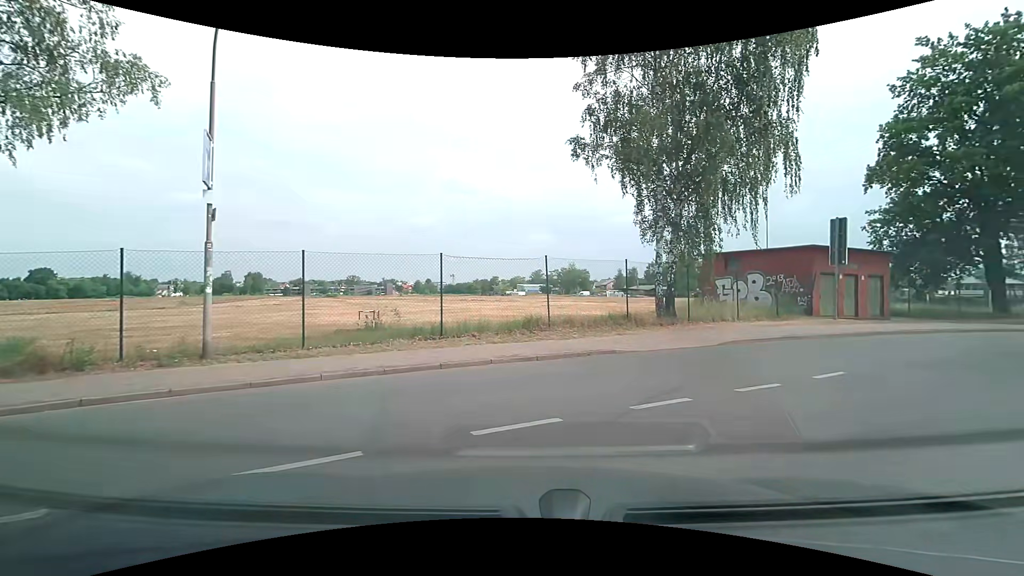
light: Day
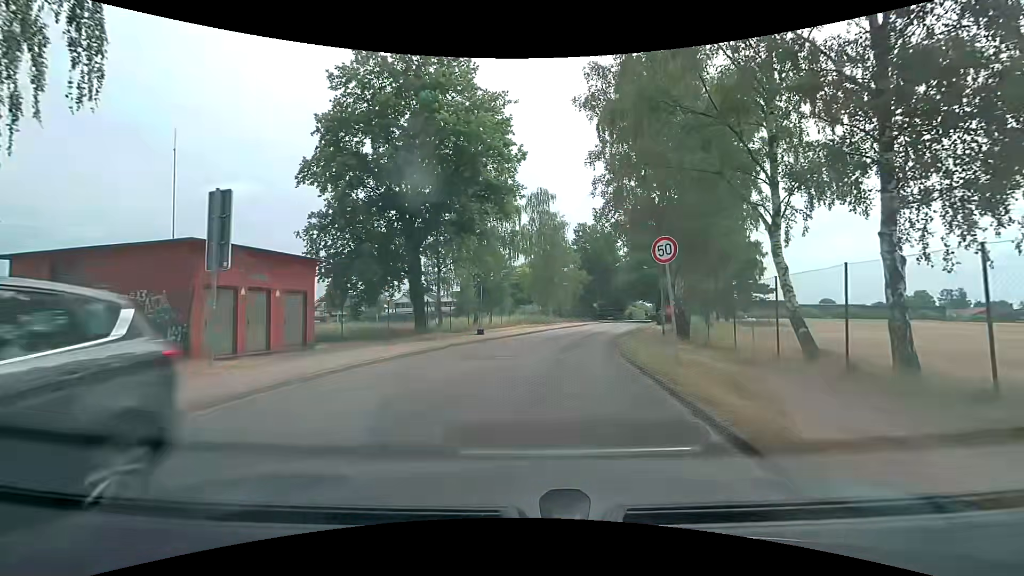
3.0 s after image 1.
(+6.6, +9.6) m; +55°
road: unclassified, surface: asphalt
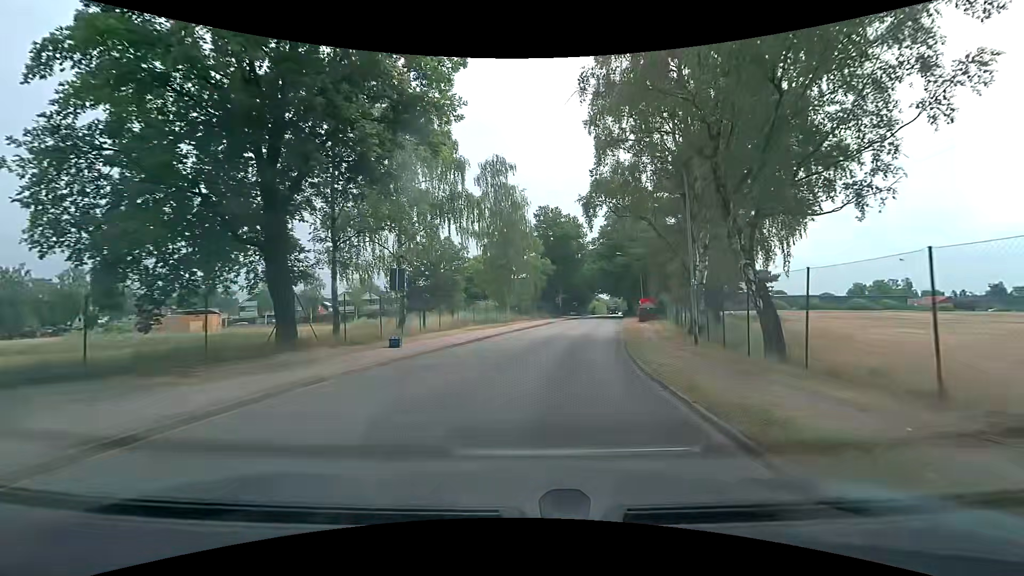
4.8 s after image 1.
(+0.4, +12.3) m; +5°
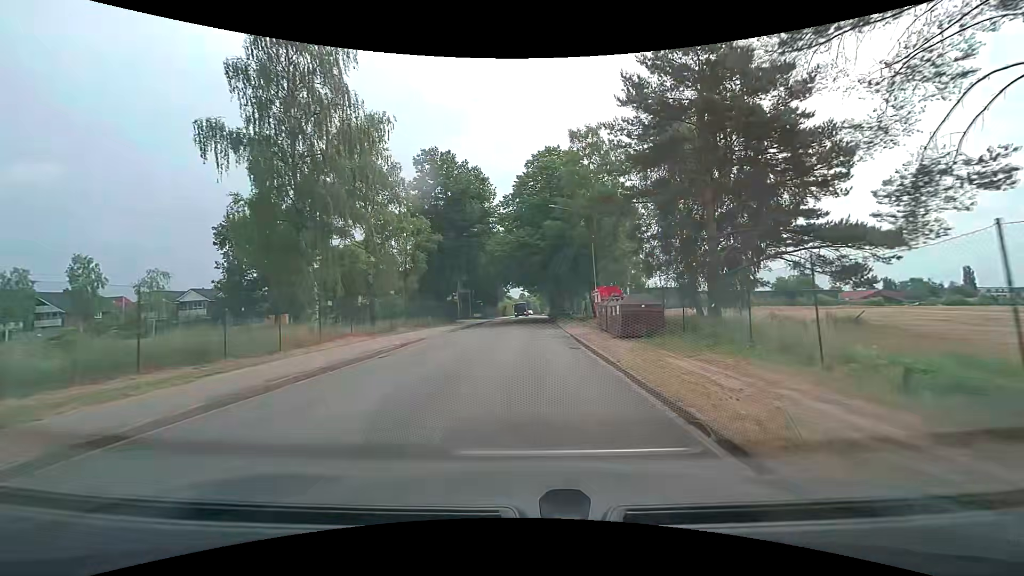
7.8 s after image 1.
(+3.2, +28.2) m; +11°
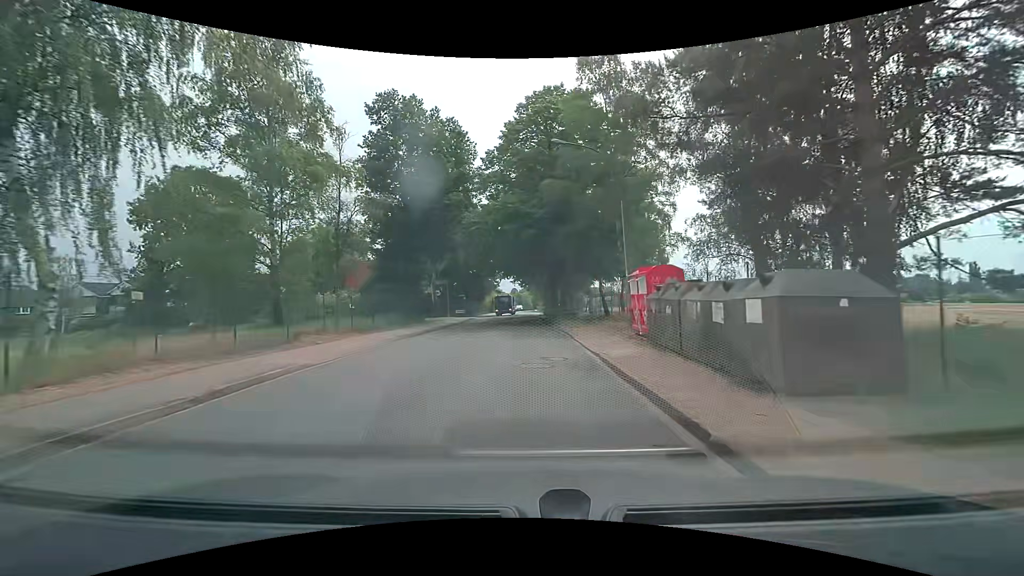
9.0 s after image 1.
(0.0, +11.9) m; 0°
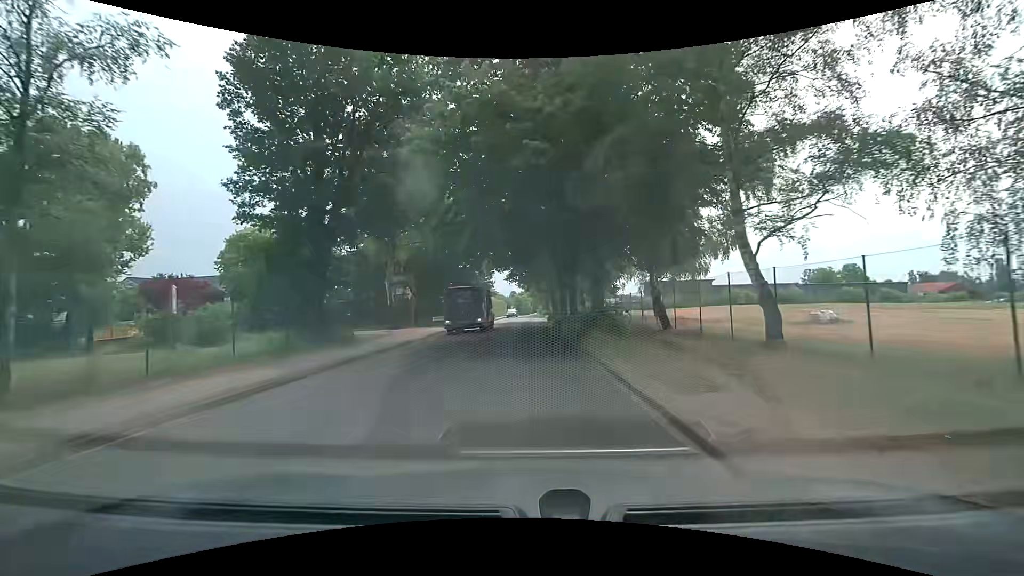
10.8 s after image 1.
(+0.2, +15.9) m; +1°
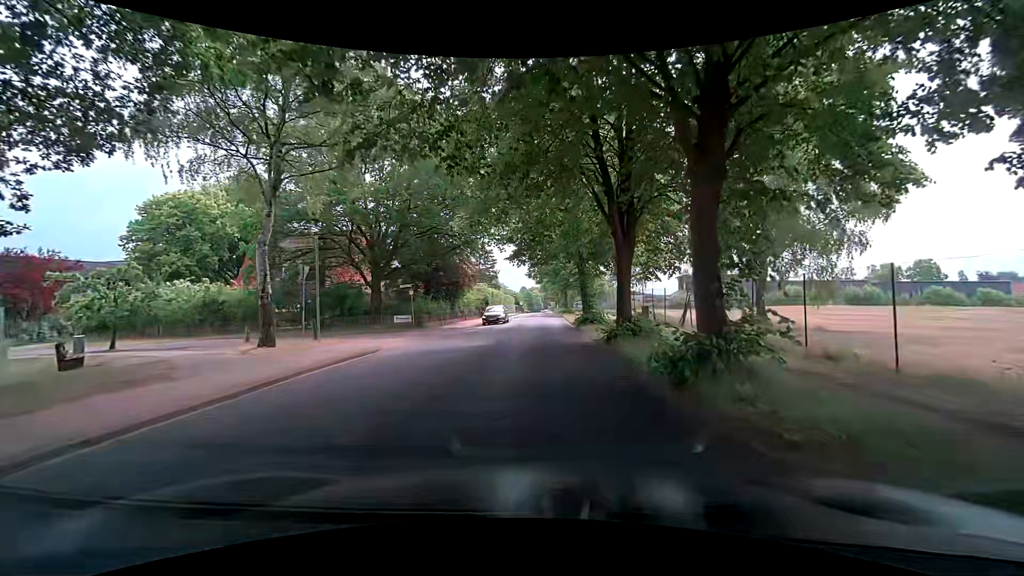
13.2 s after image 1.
(-0.2, +17.8) m; -1°
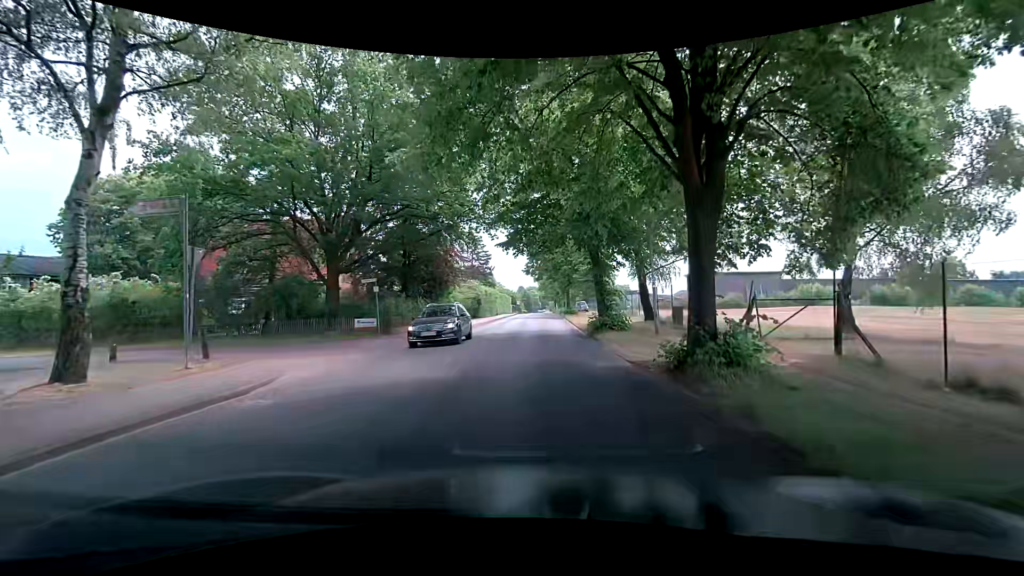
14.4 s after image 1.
(-0.1, +6.9) m; -2°
